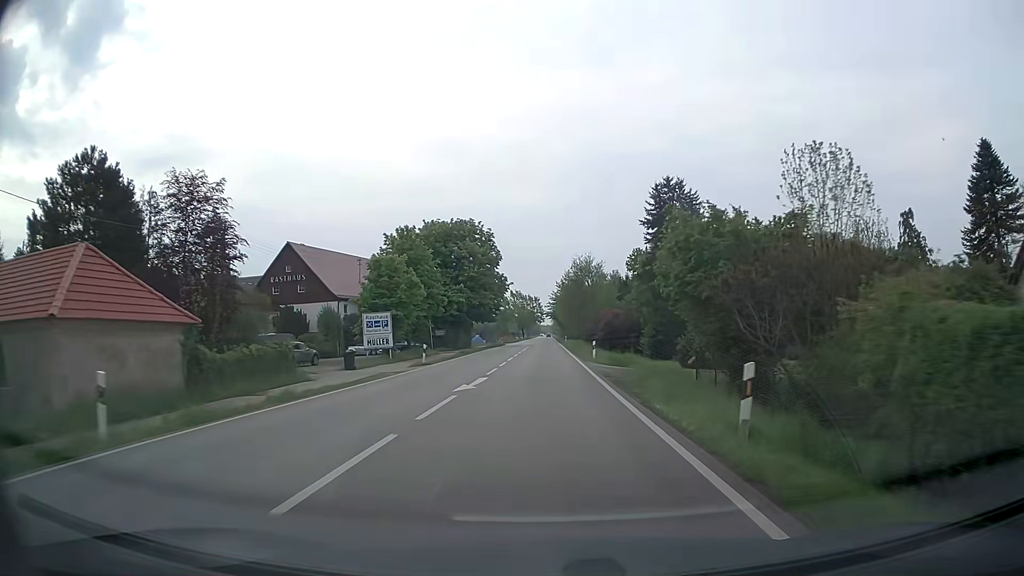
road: secondary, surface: asphalt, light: Day
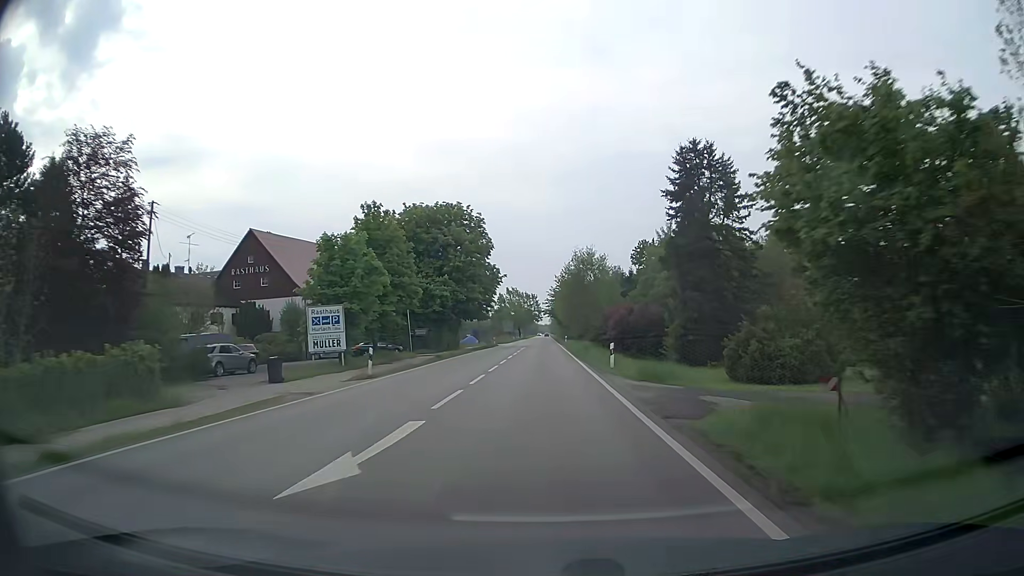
(0.0, +10.8) m; 0°
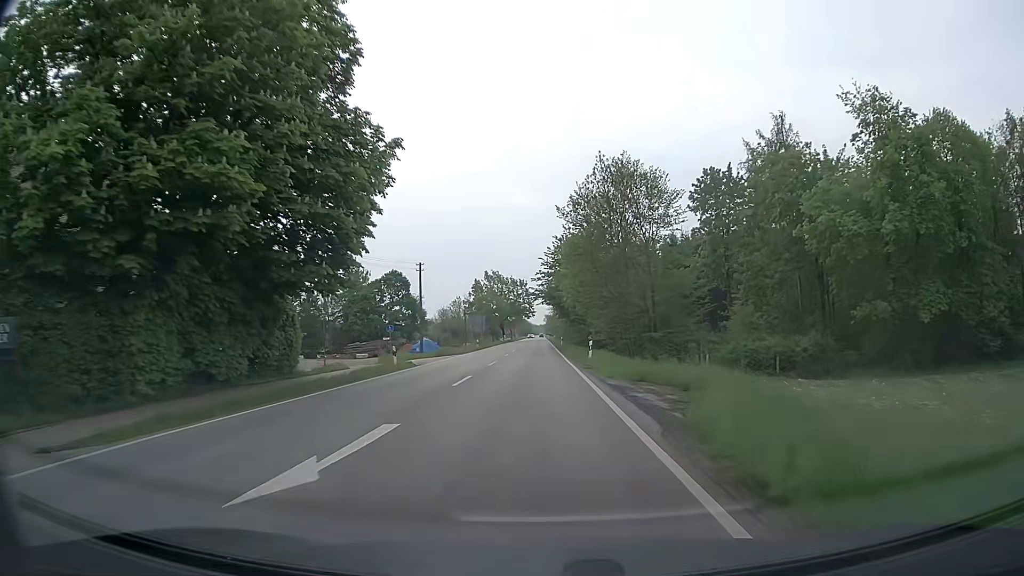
(+0.4, +54.5) m; 0°
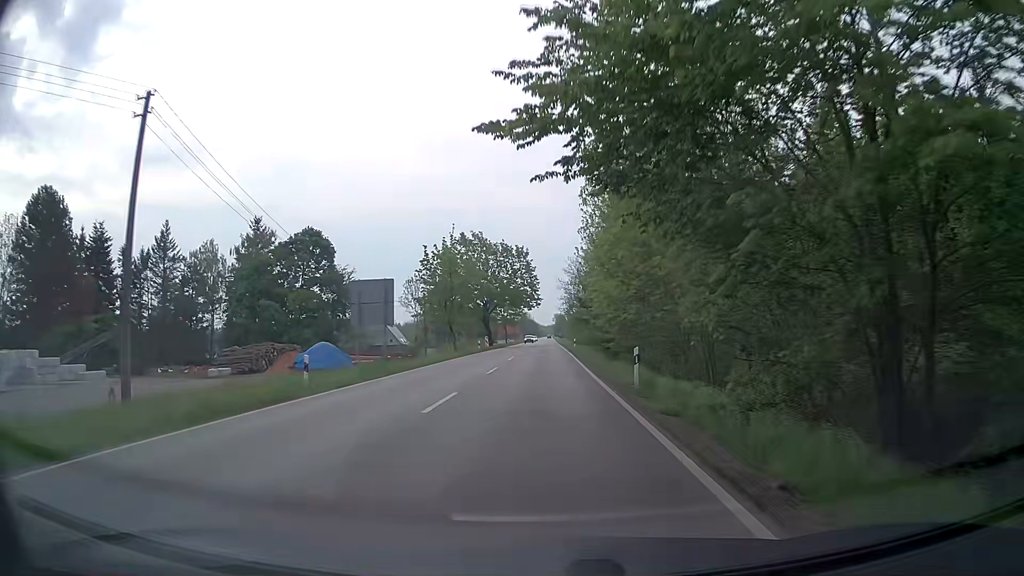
(-0.2, +54.2) m; 0°
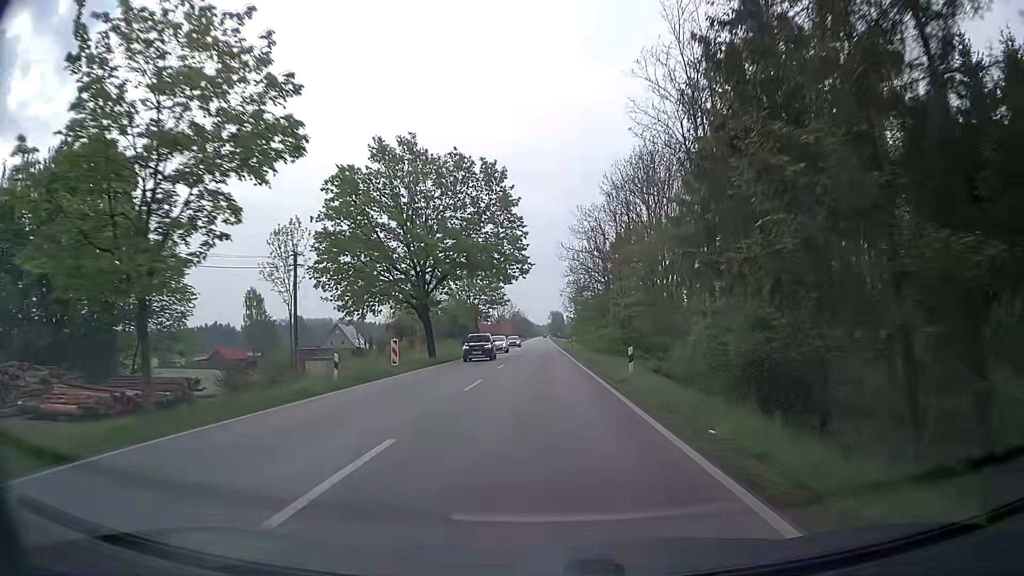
(-0.1, +43.0) m; 0°
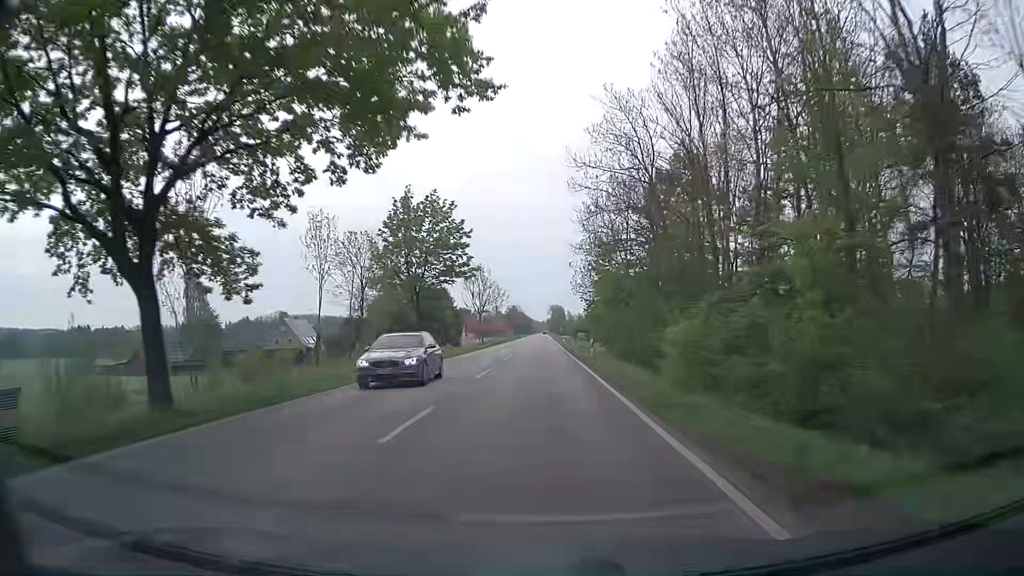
(-0.1, +32.2) m; 0°
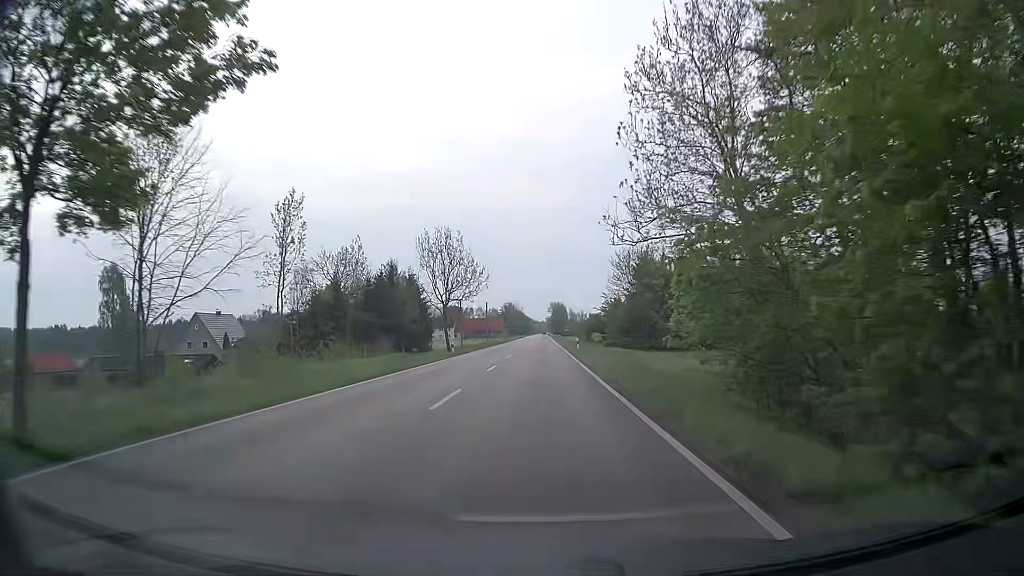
(-0.1, +32.3) m; 0°
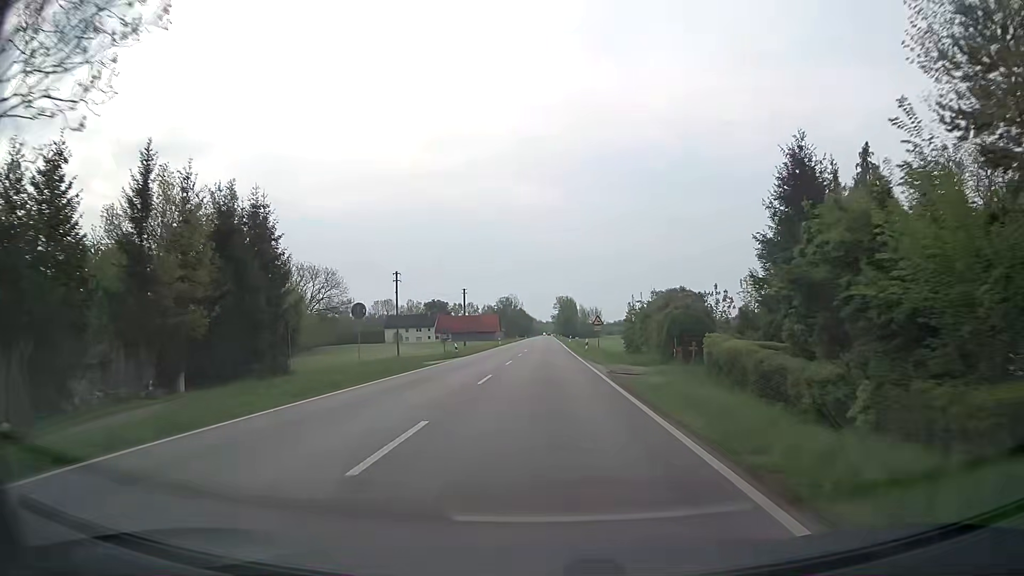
(0.0, +53.8) m; 0°
(0, +10) (0, +20) (0, +30) (0, +40) (0, +50) (0, +60) (0, +70) (0, +80) (0, +90) (0, +100) m
